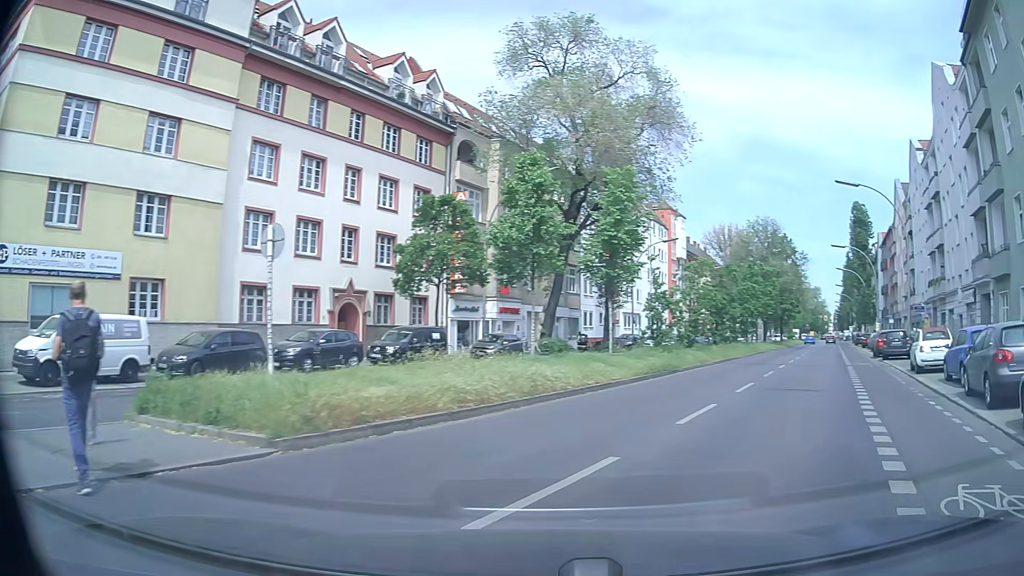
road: secondary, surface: asphalt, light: Day
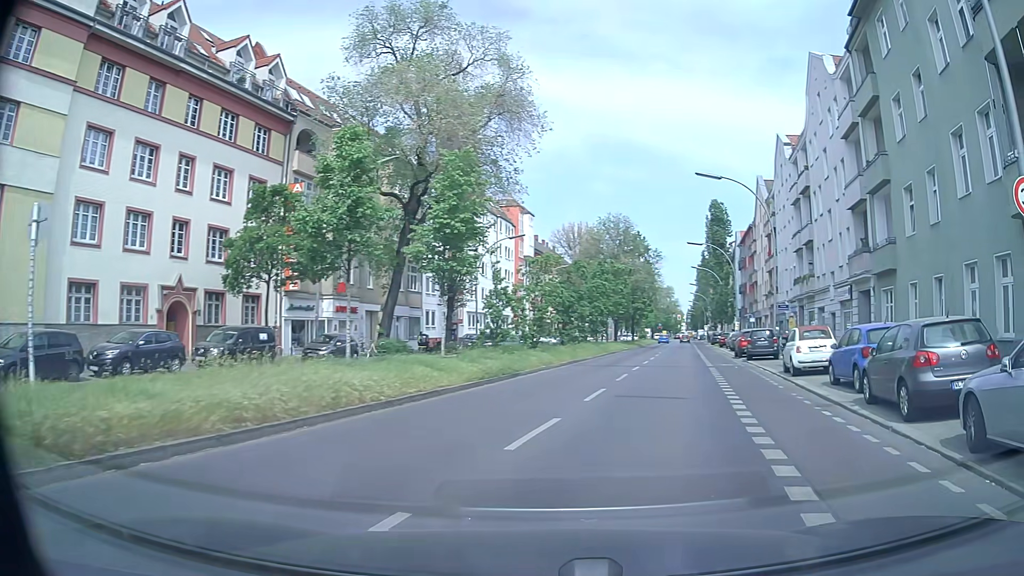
(+0.3, +2.4) m; +13°
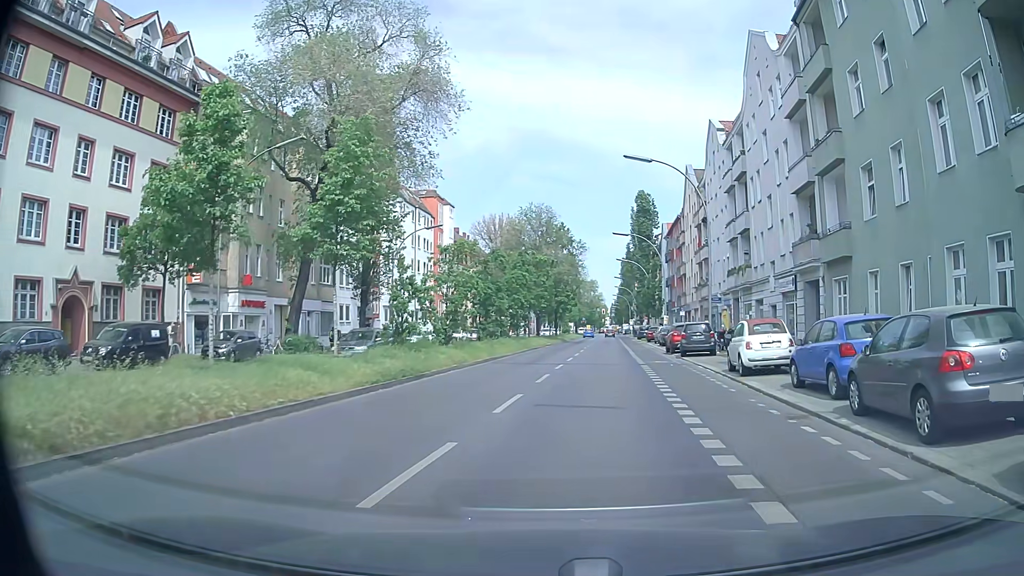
(+0.2, +2.9) m; +7°
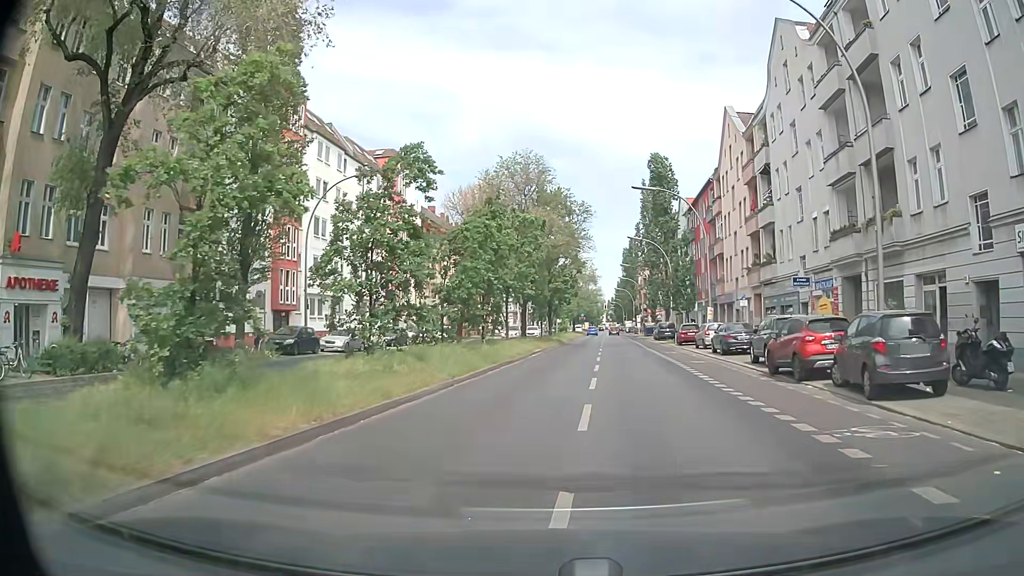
(+0.6, +20.3) m; +1°
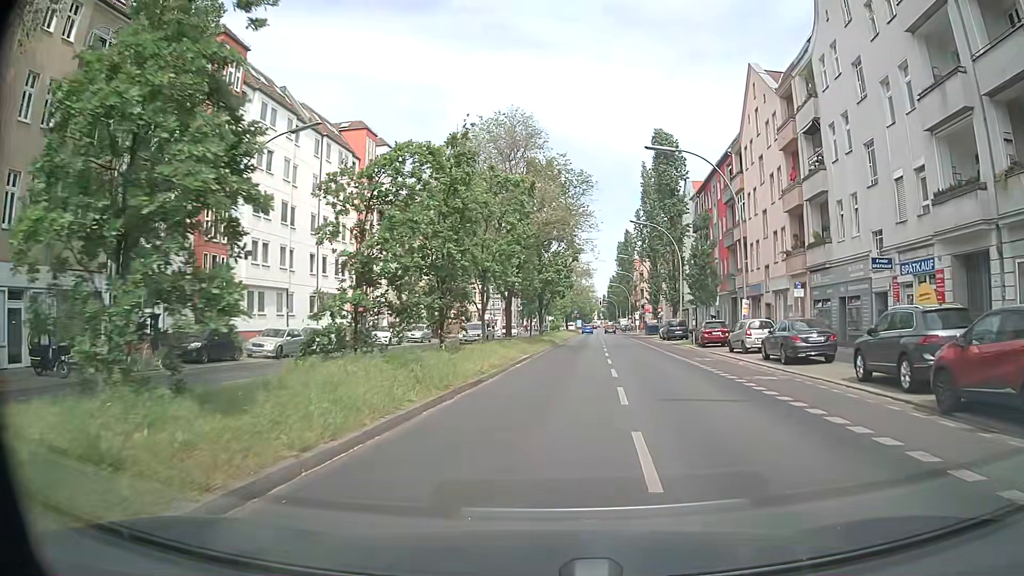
(+0.1, +9.5) m; +1°
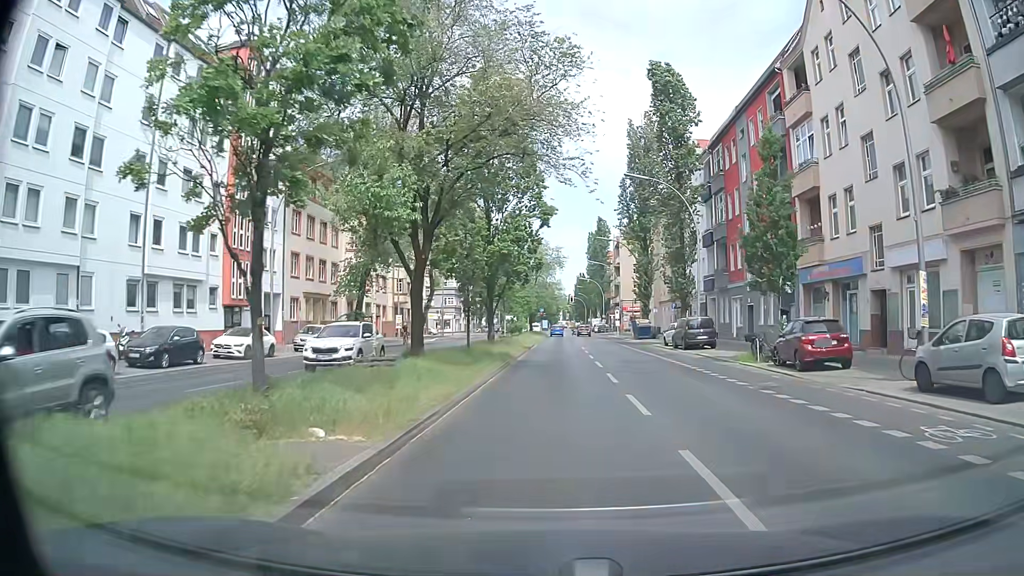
(+0.7, +19.4) m; +4°
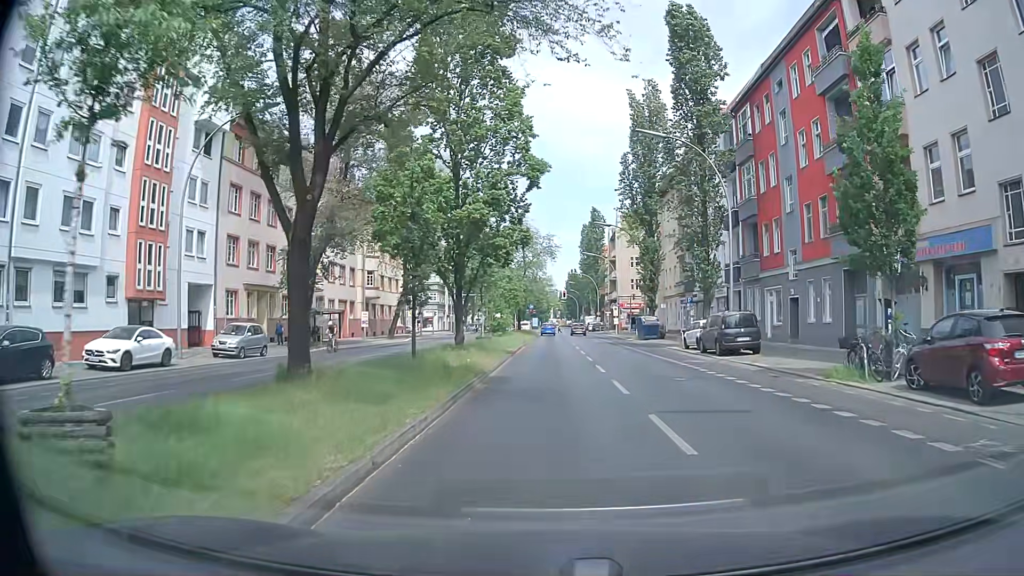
(-0.1, +9.3) m; 0°
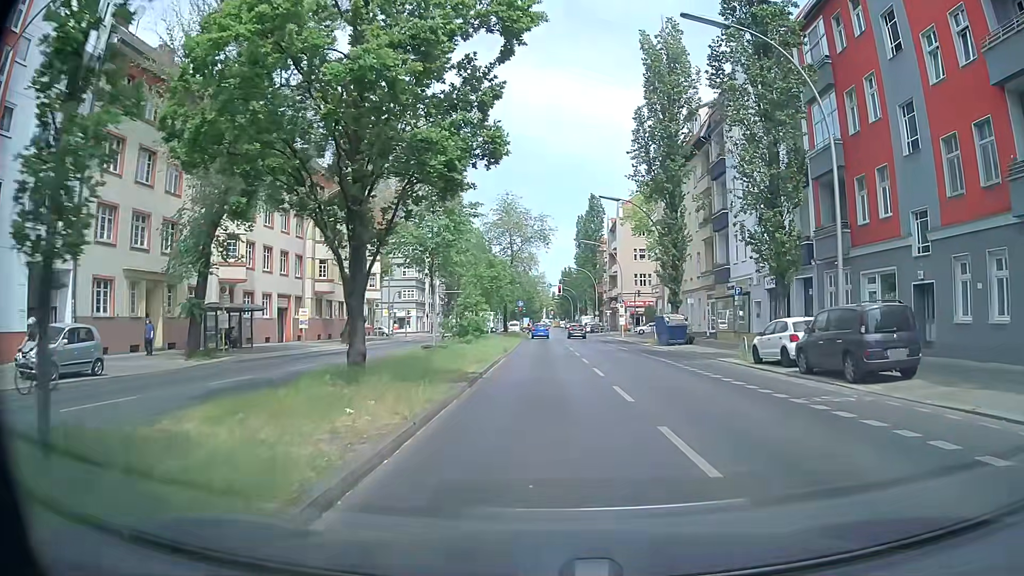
(0.0, +13.1) m; 0°
